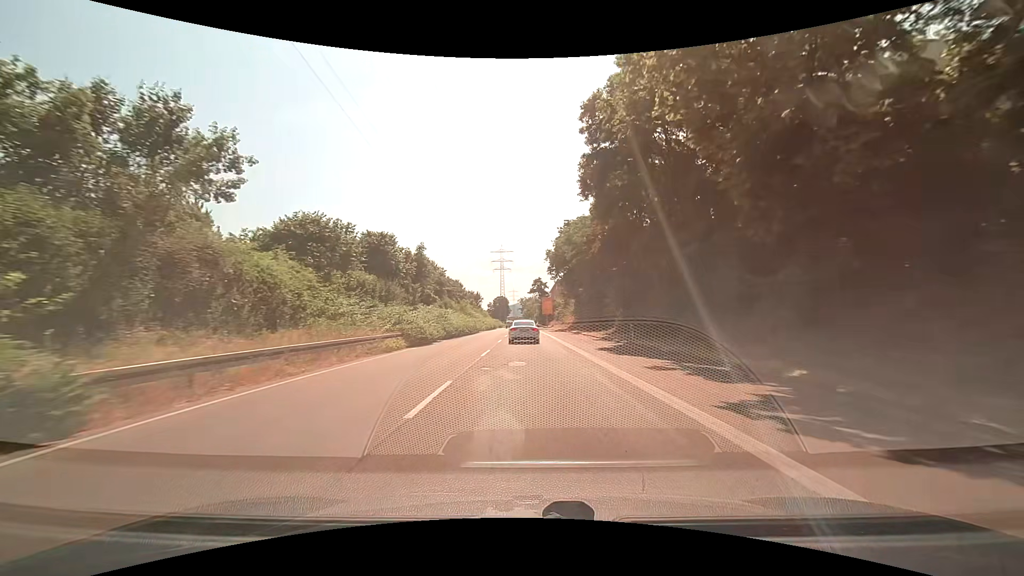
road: trunk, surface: asphalt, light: Day
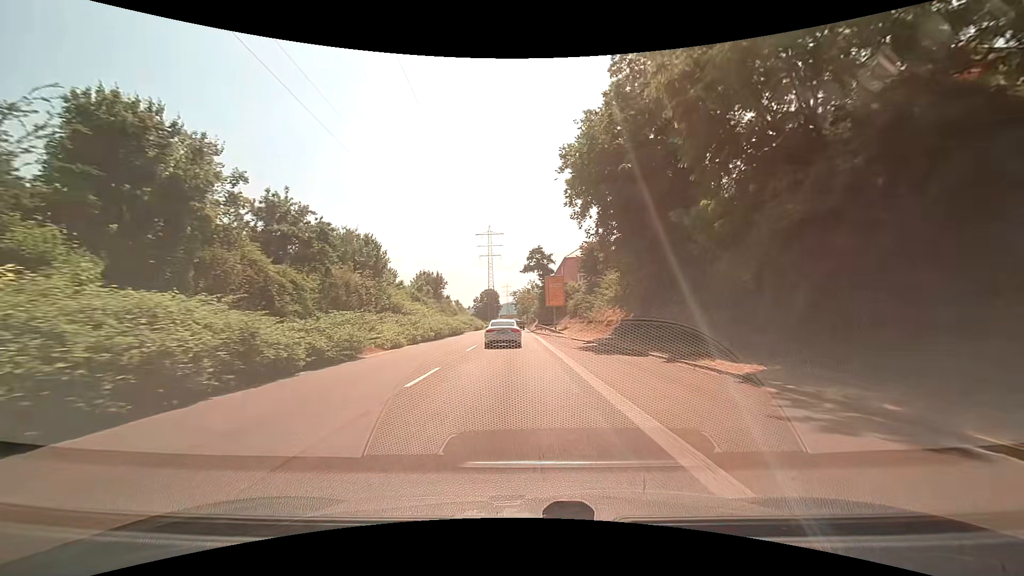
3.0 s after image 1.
(+0.5, +44.6) m; +1°
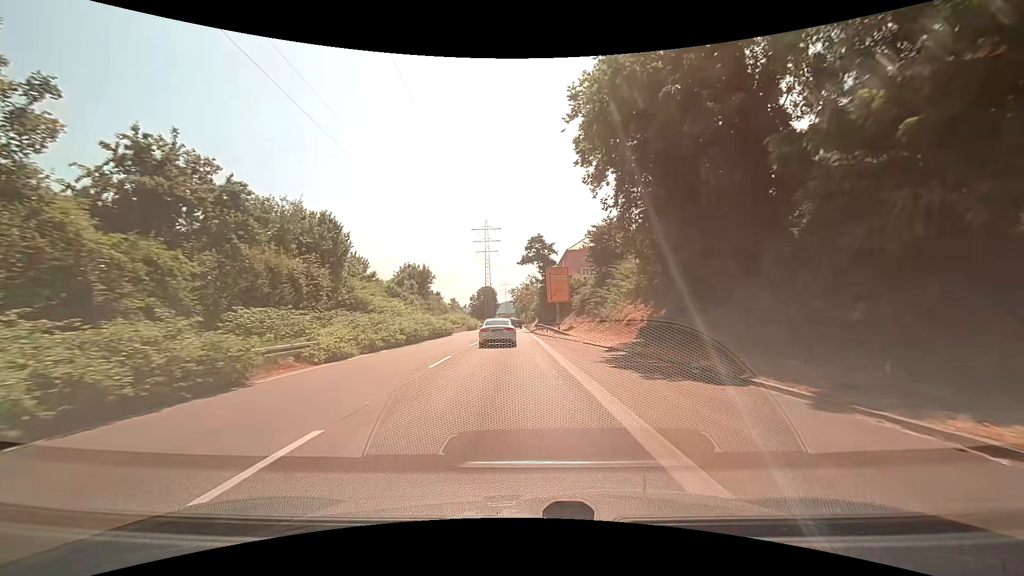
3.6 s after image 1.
(0.0, +8.1) m; 0°
